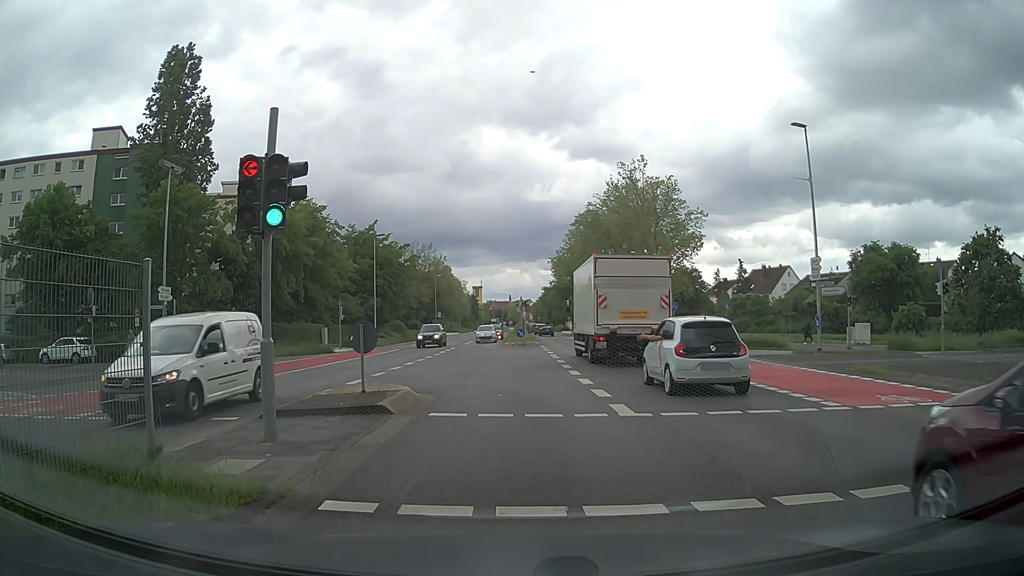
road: secondary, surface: asphalt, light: Day
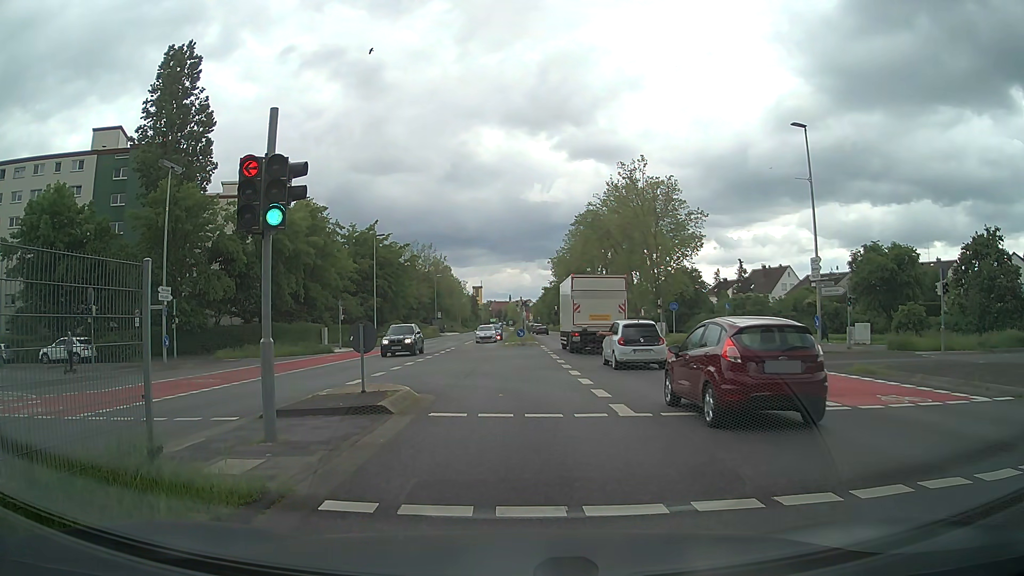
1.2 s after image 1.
(0.0, 0.0) m; 0°
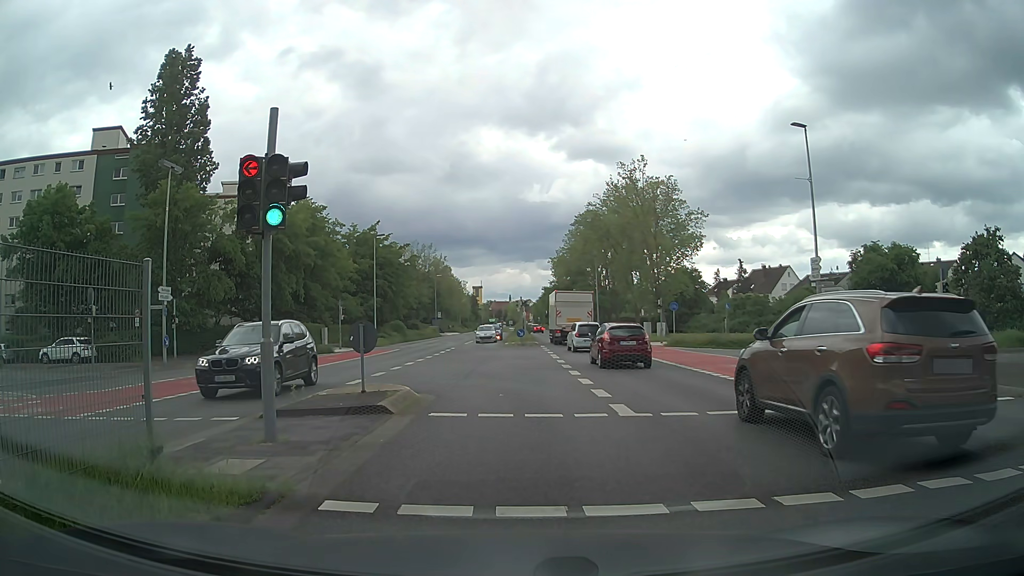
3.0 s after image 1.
(0.0, 0.0) m; 0°
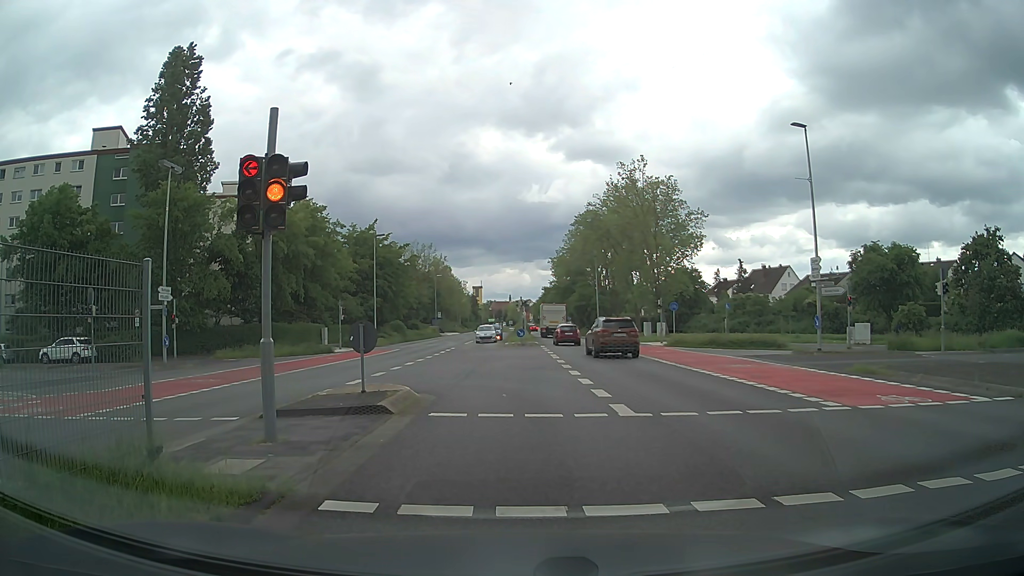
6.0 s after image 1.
(0.0, 0.0) m; 0°
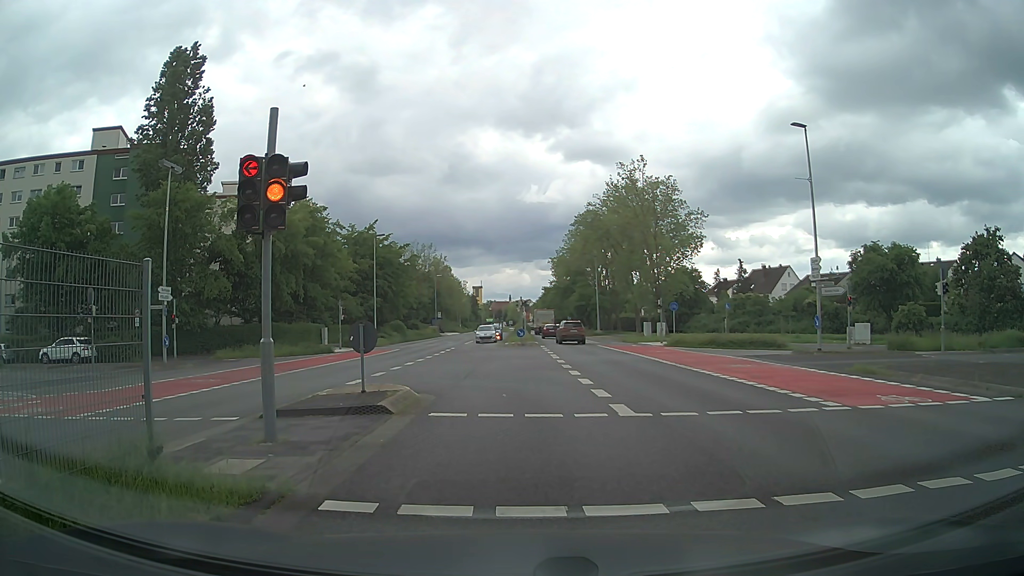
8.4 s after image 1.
(0.0, 0.0) m; 0°
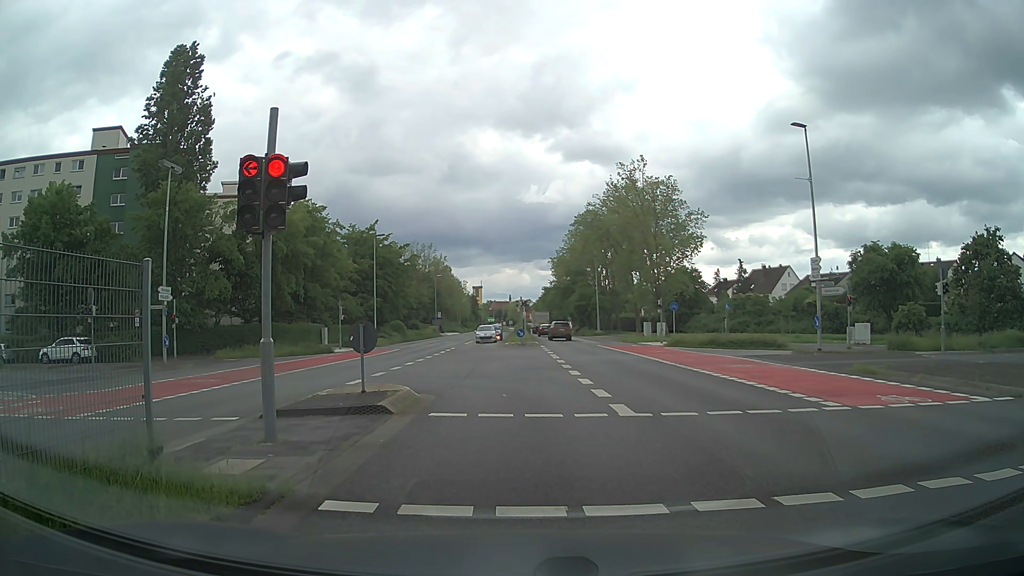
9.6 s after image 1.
(0.0, 0.0) m; 0°
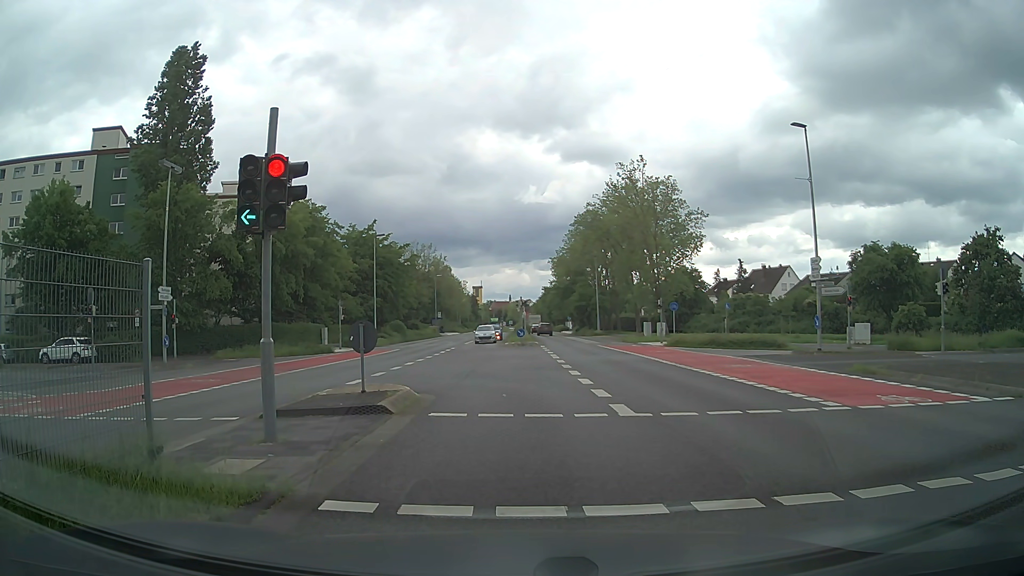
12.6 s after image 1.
(0.0, 0.0) m; 0°
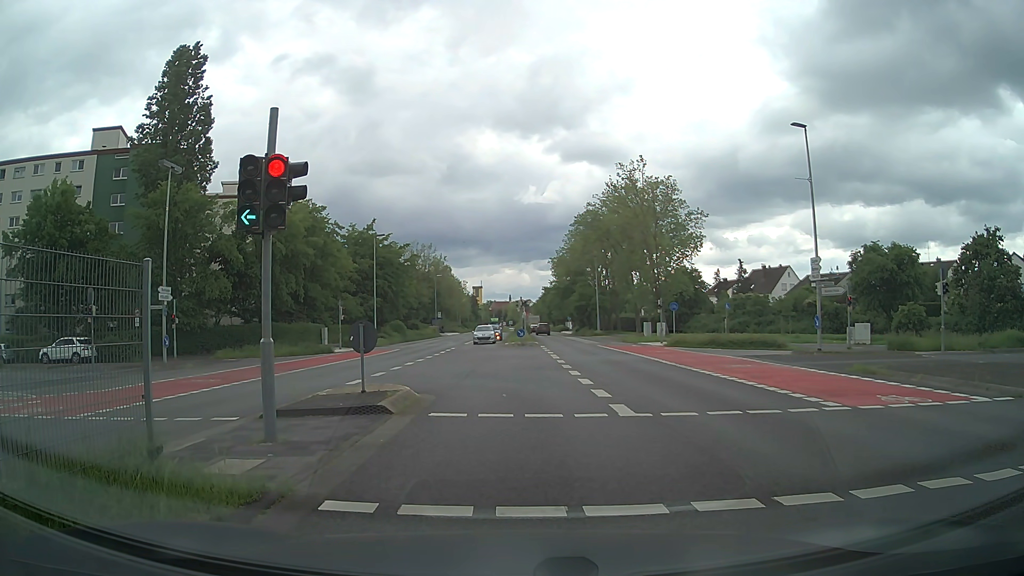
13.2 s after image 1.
(0.0, 0.0) m; 0°
